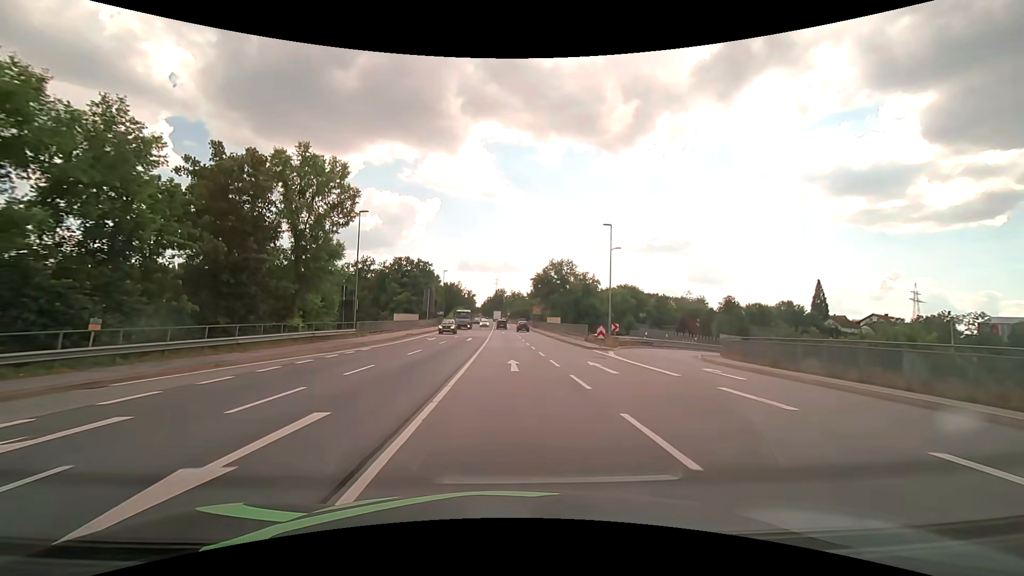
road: primary_link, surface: asphalt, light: Day
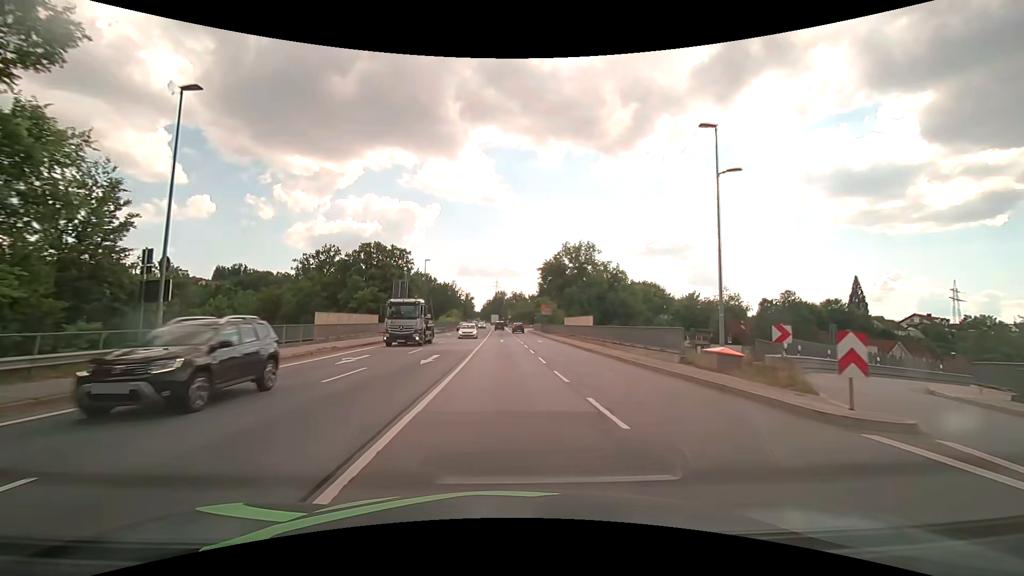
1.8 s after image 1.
(+0.1, +22.3) m; 0°
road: primary
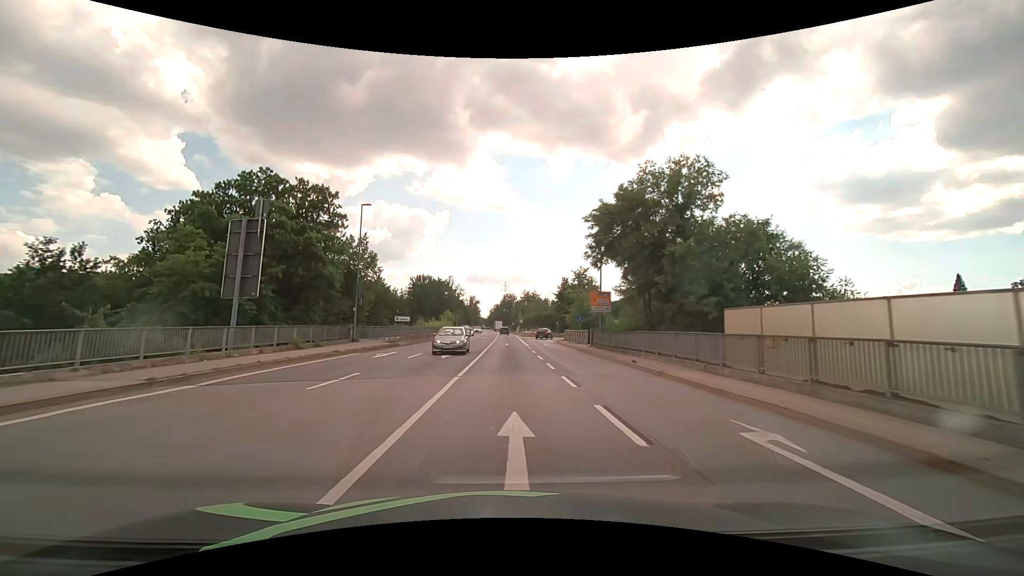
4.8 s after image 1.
(-0.4, +37.3) m; -1°
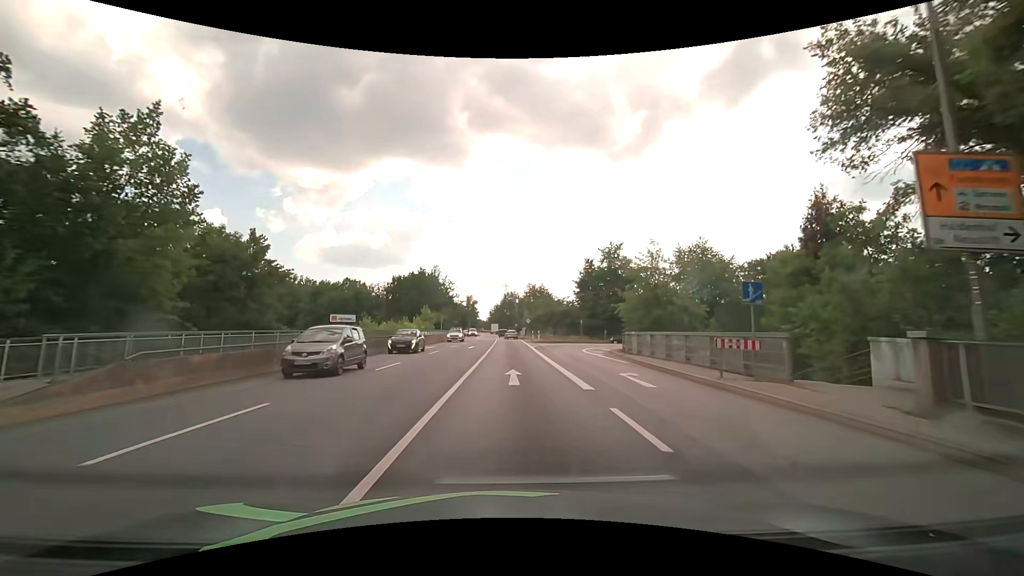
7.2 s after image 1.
(0.0, +30.1) m; 0°
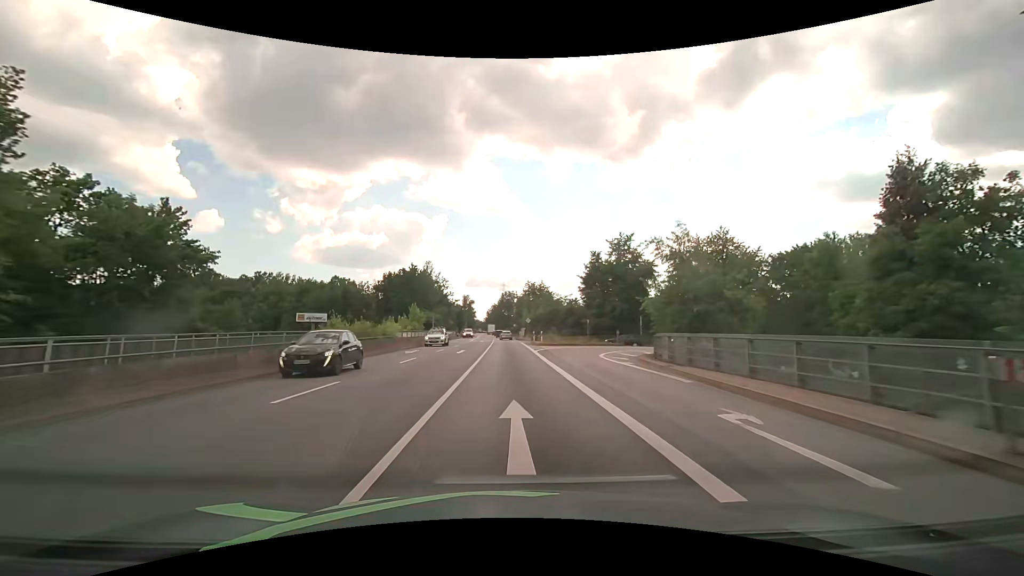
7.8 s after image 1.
(0.0, +7.5) m; 0°
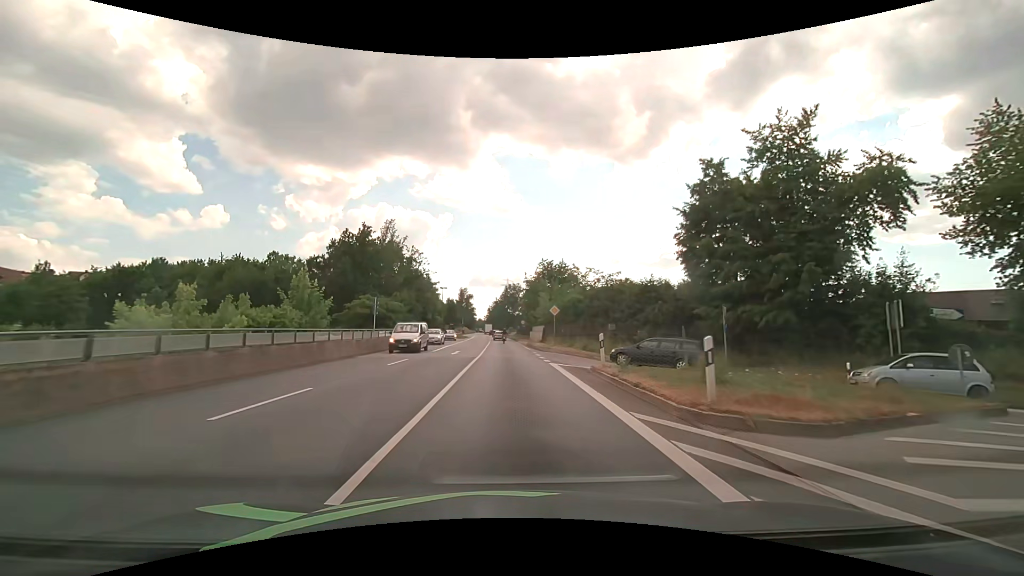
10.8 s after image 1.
(+0.1, +37.9) m; 0°
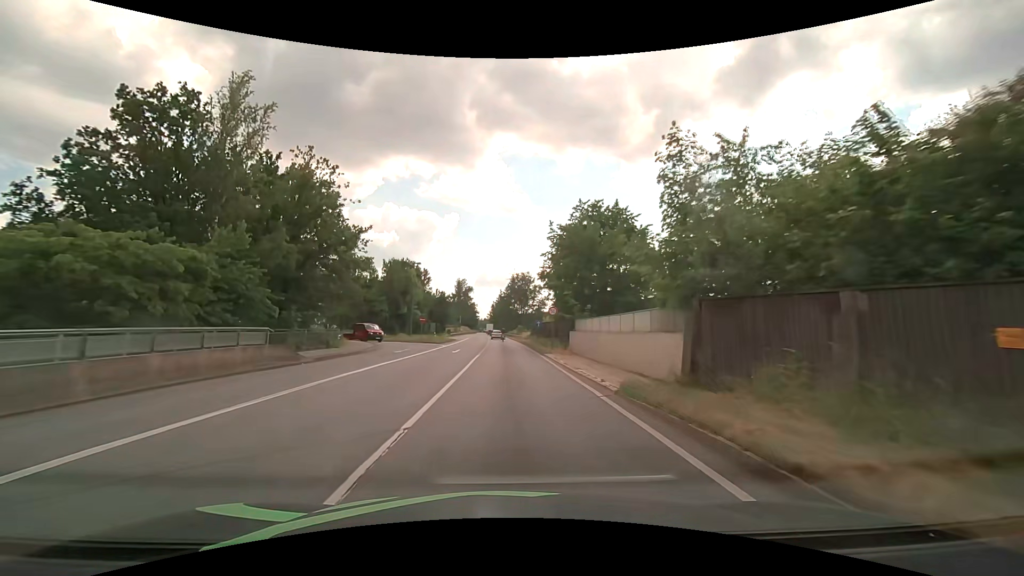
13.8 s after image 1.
(-0.3, +38.1) m; -1°
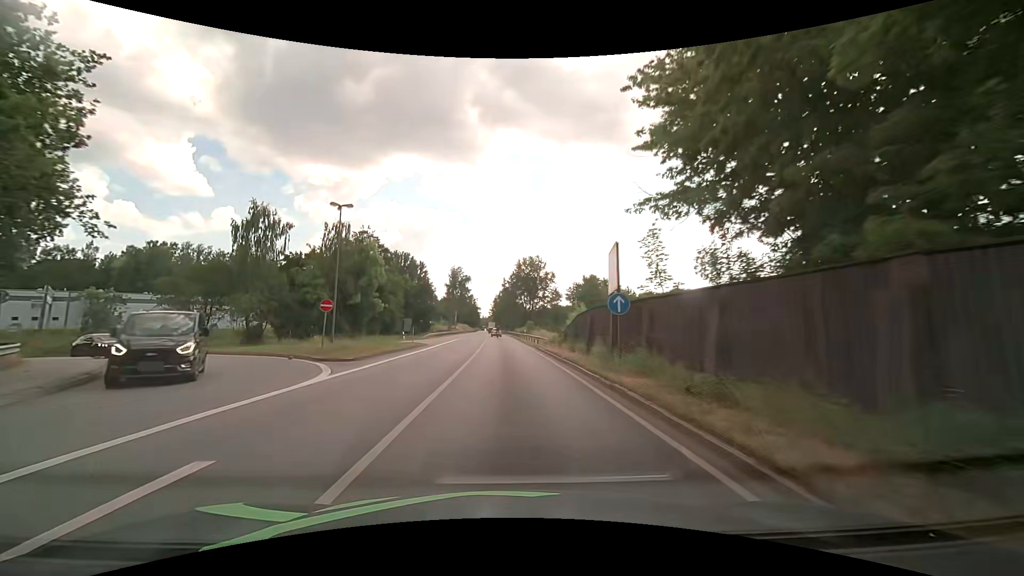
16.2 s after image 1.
(-0.2, +30.5) m; 0°
(0, +10) (0, +20) (0, +30) (-1, +40) (-1, +50) (-1, +60) (-1, +70) (-2, +80) (-2, +90) (-3, +100) m
